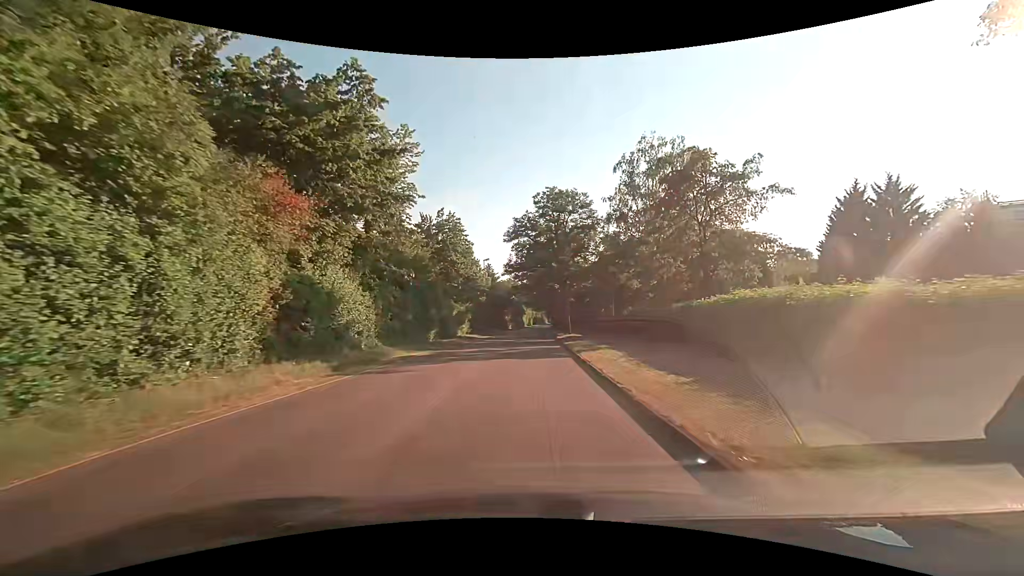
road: tertiary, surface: asphalt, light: Day
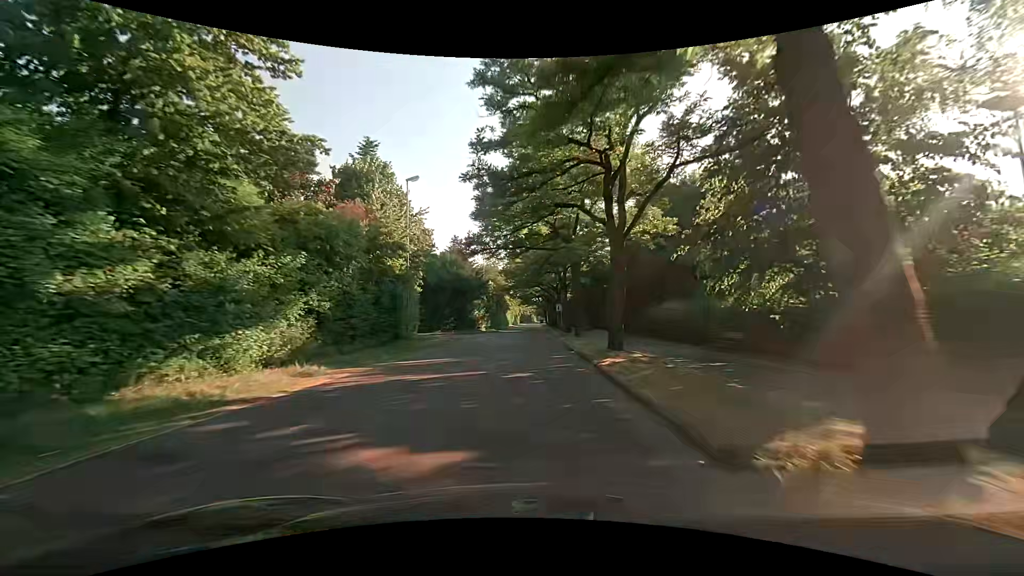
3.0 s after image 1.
(+0.2, +37.9) m; +1°
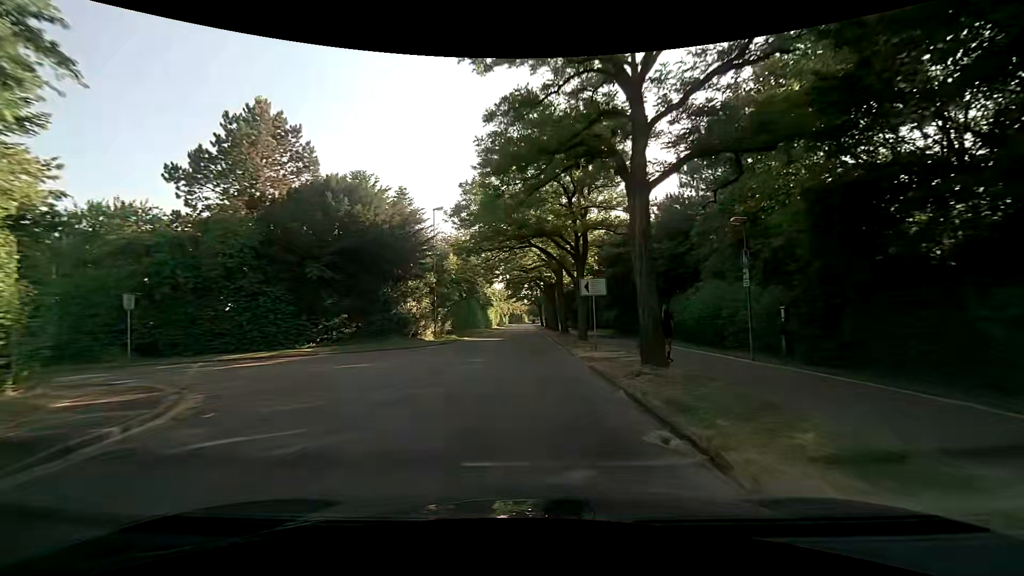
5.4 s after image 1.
(+0.2, +30.7) m; +1°
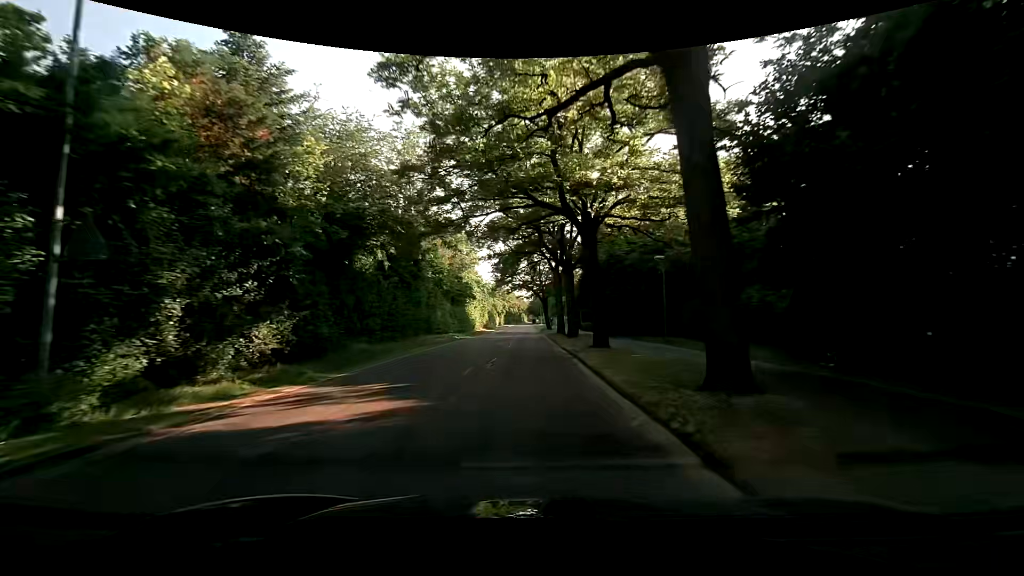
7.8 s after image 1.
(0.0, +30.1) m; +1°
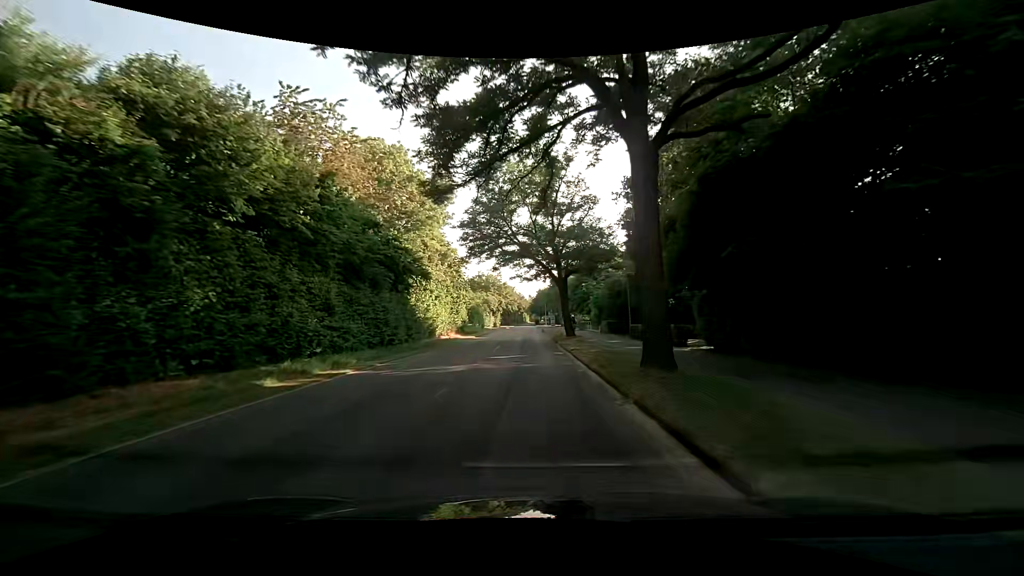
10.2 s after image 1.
(-0.3, +29.3) m; 0°
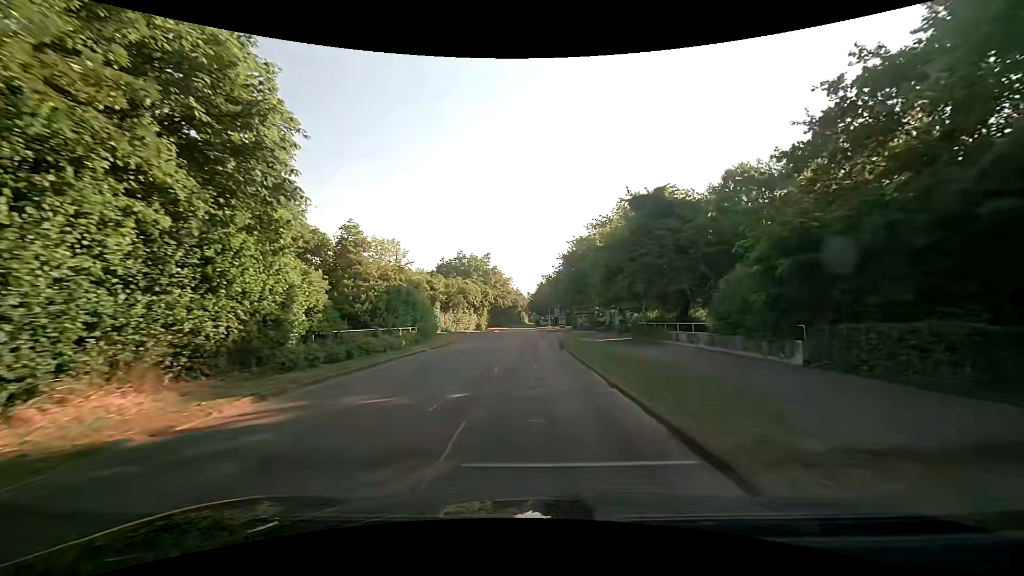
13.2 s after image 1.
(-0.8, +35.7) m; -2°
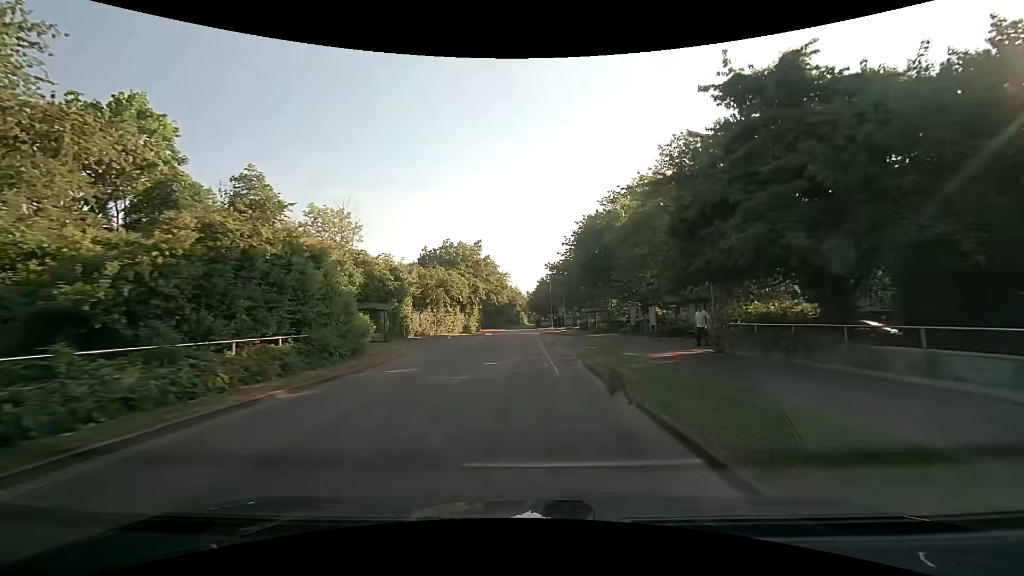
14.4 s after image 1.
(+0.2, +14.4) m; 0°
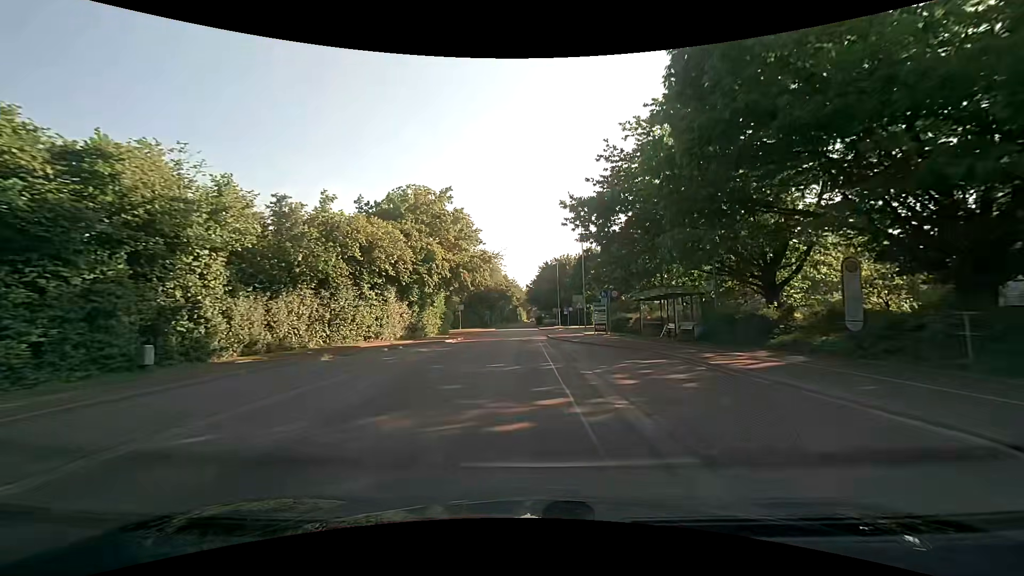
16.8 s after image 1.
(+0.3, +29.1) m; +1°
(0, +10) (0, +20) (0, +30) (0, +40) (0, +50) (0, +60) (0, +70) (0, +80) (-1, +90) (-1, +100) m
